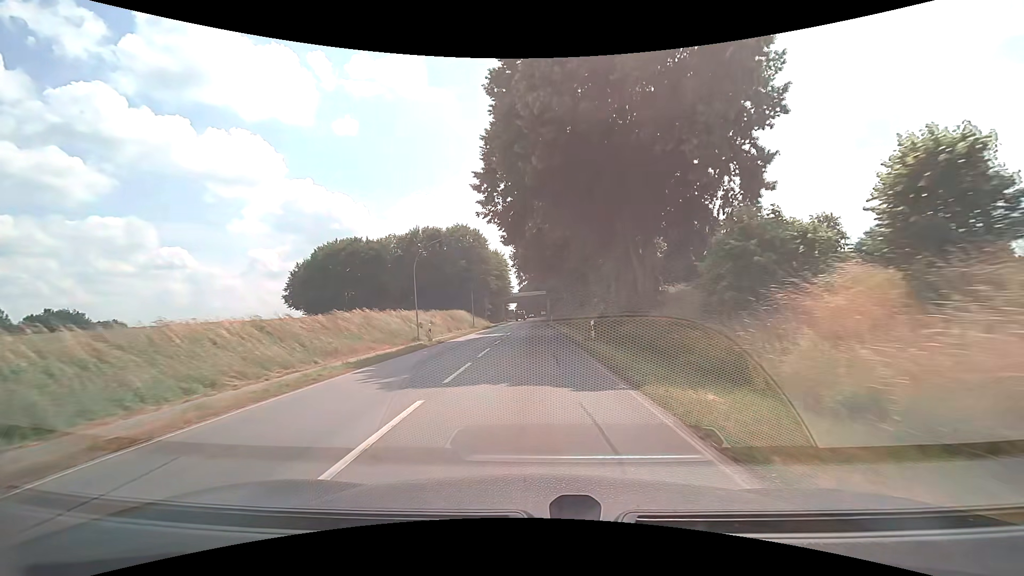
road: secondary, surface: asphalt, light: Day
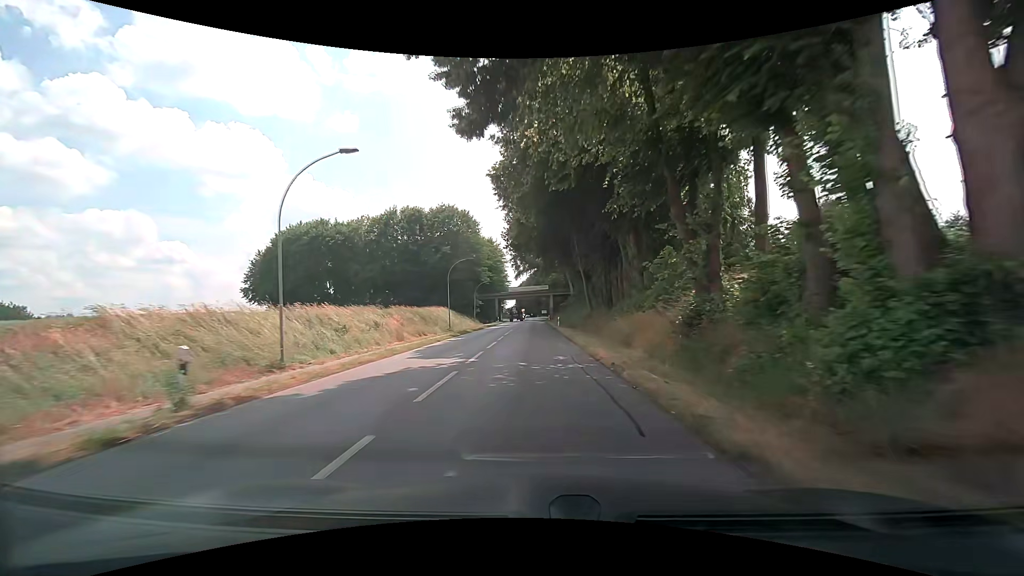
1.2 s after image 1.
(0.0, +20.3) m; 0°
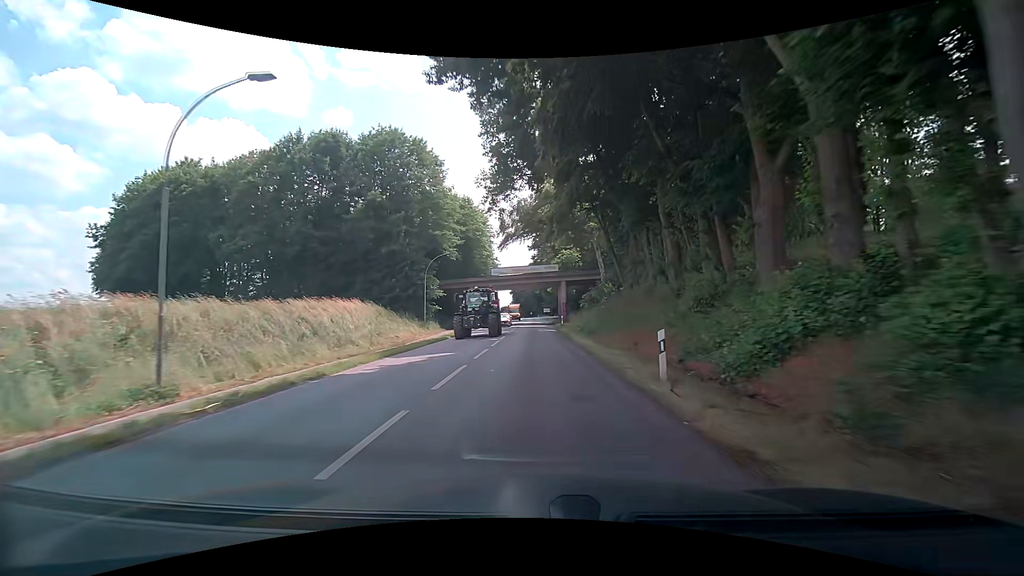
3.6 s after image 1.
(-0.1, +40.6) m; 0°
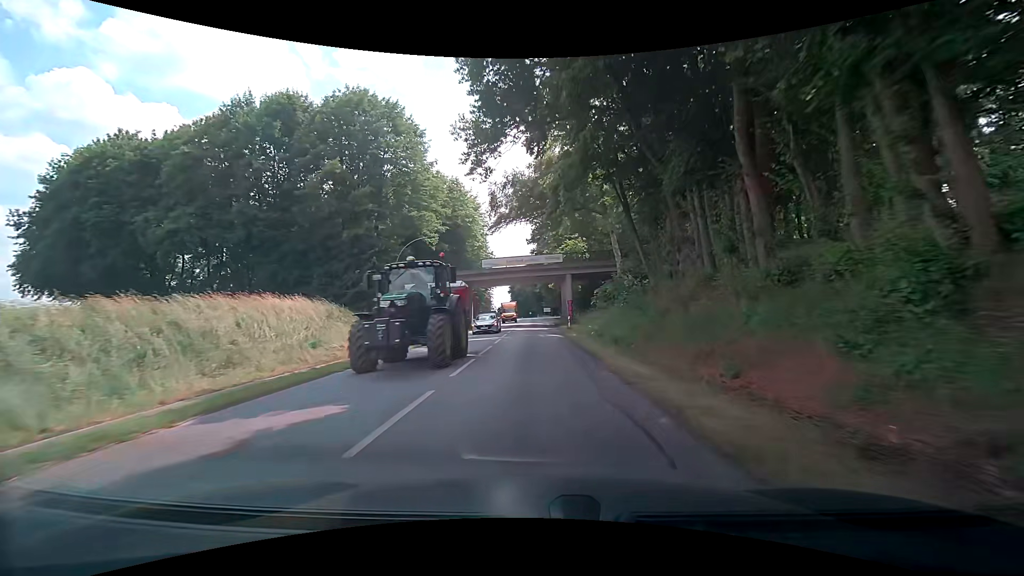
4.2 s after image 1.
(0.0, +10.1) m; -1°
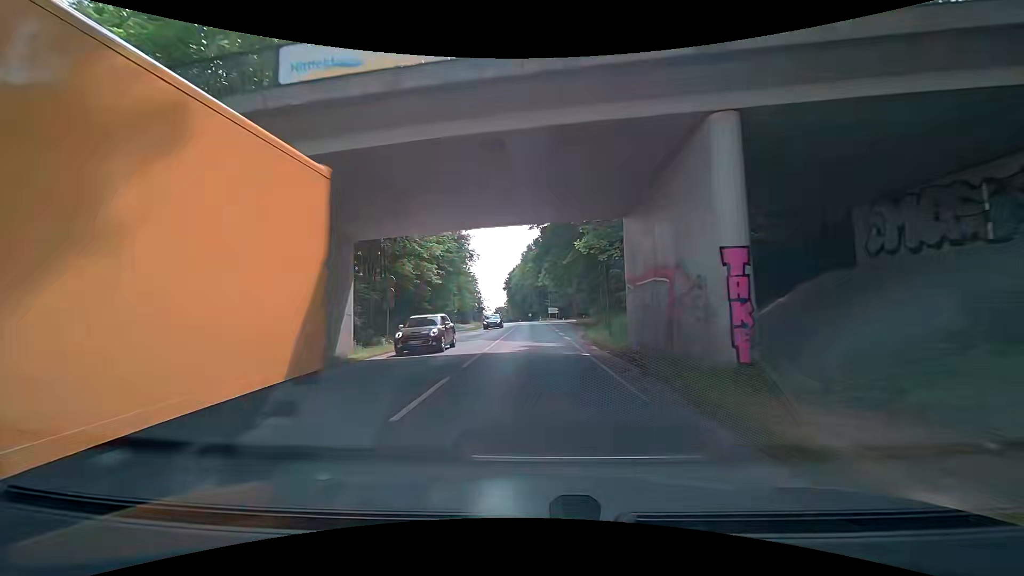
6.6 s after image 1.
(+0.6, +40.4) m; +1°
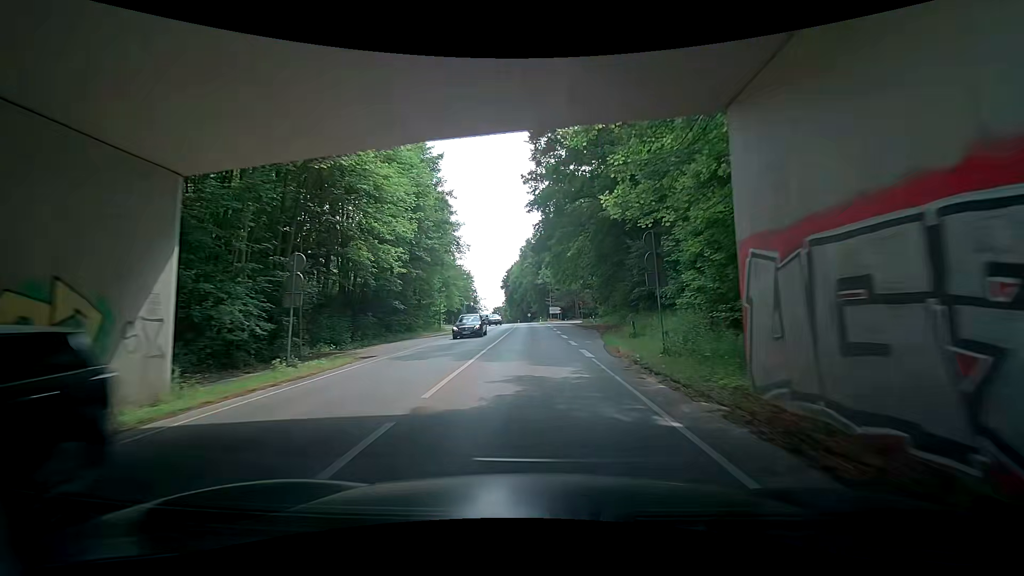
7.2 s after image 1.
(+0.1, +10.1) m; 0°
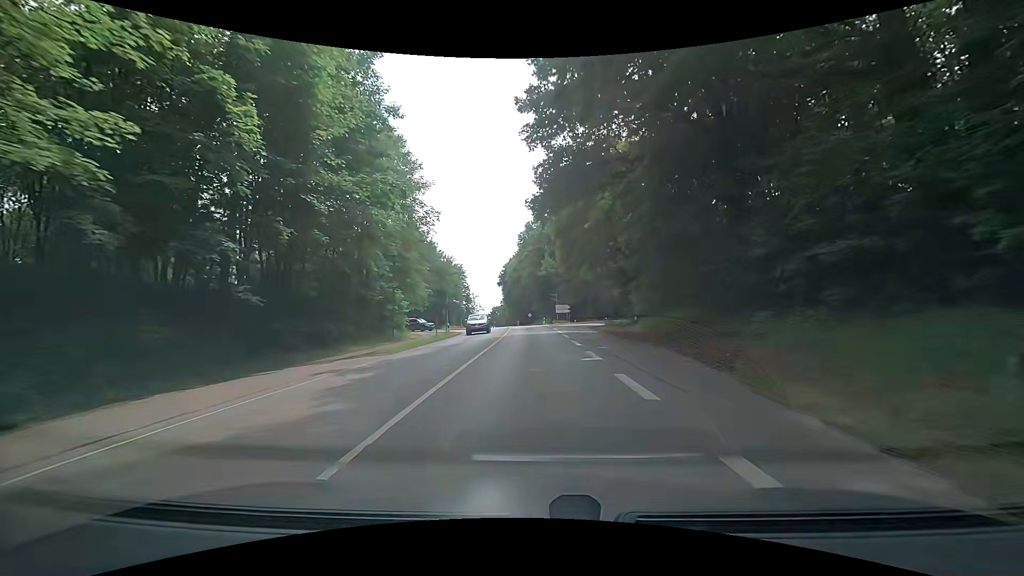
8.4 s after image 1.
(-0.5, +20.2) m; 0°
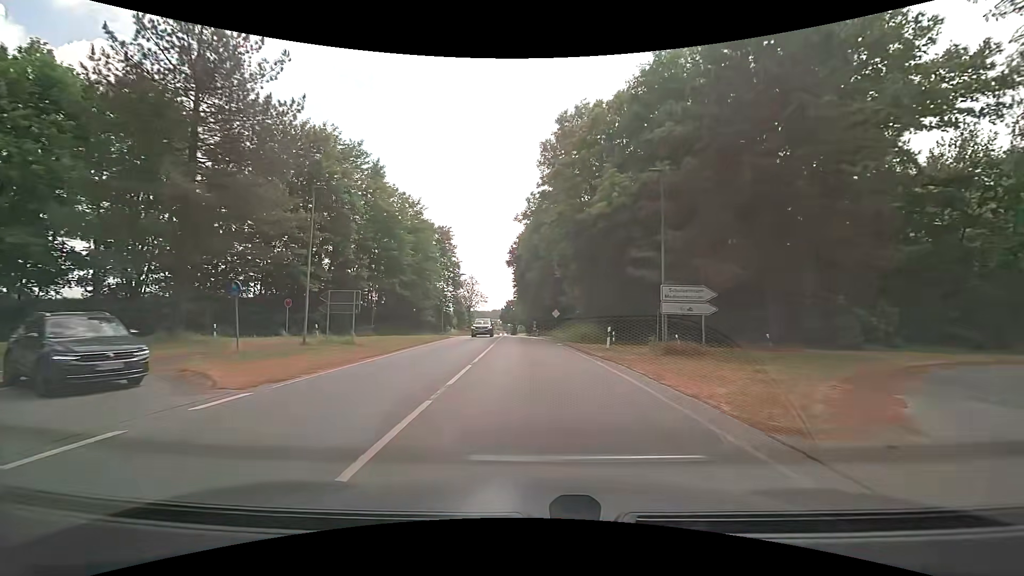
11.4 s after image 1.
(-0.8, +50.3) m; -2°
(0, +10) (0, +20) (0, +30) (-1, +40) (-1, +50) (-1, +60) (-2, +70) (-2, +80) (-2, +90) (-3, +100) m
